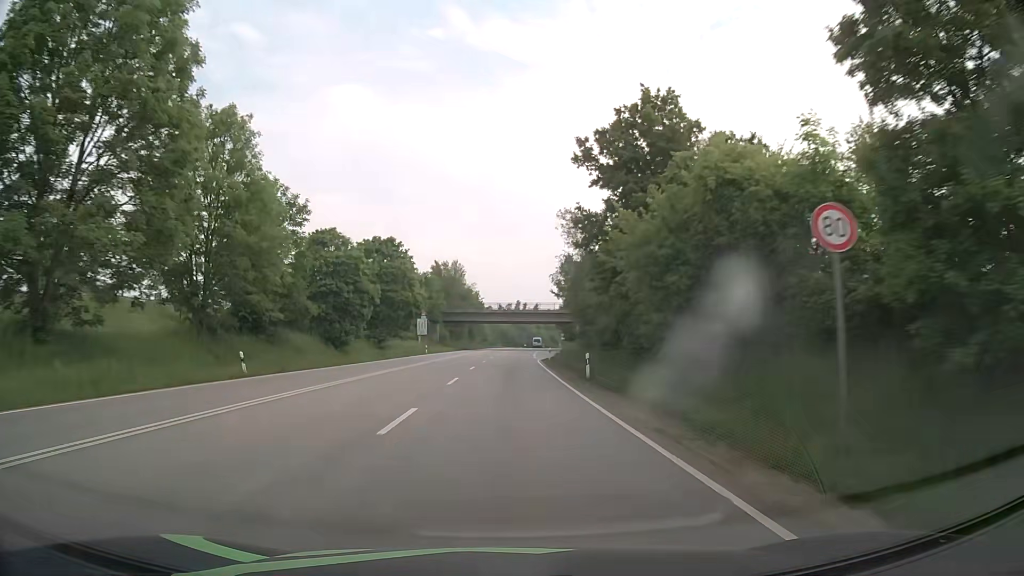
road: primary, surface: asphalt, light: Day
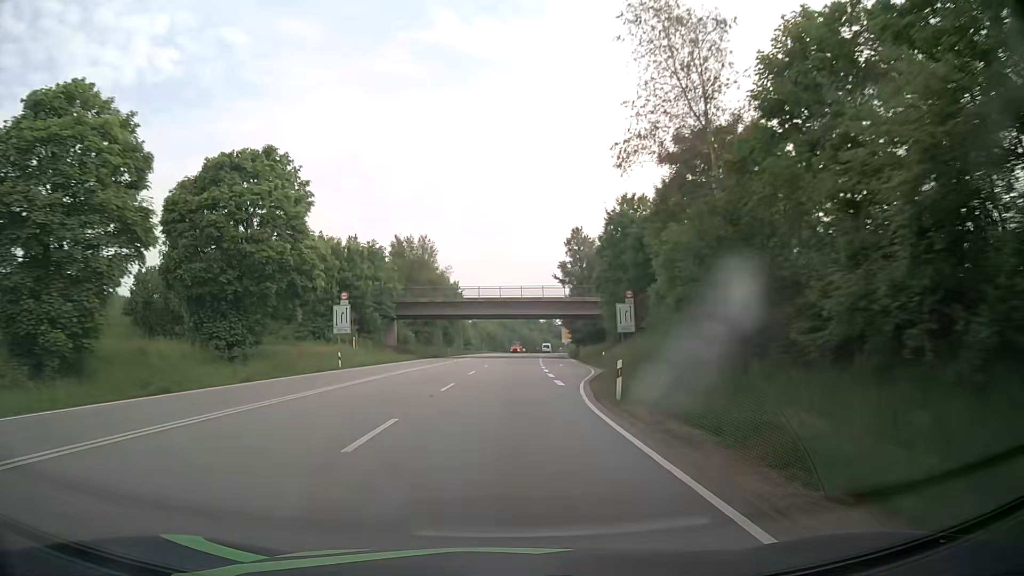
(+0.1, +37.4) m; 0°
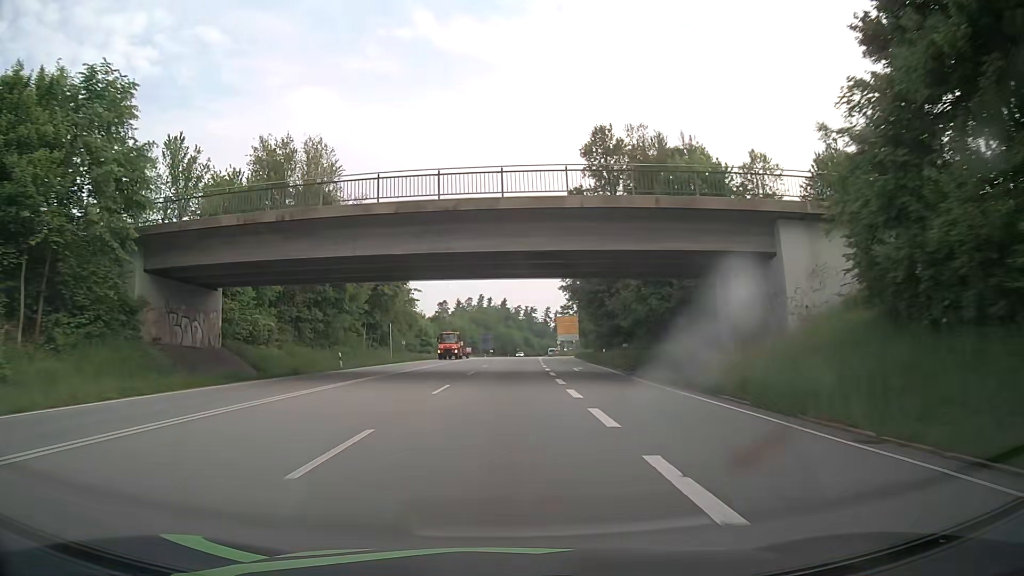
(+1.4, +49.9) m; +3°
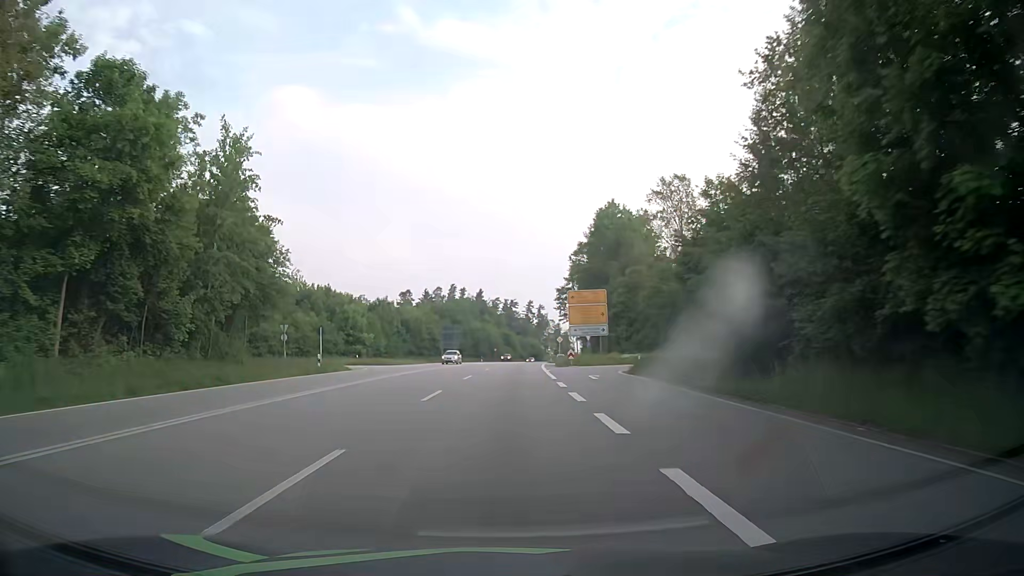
(+0.6, +50.0) m; +2°
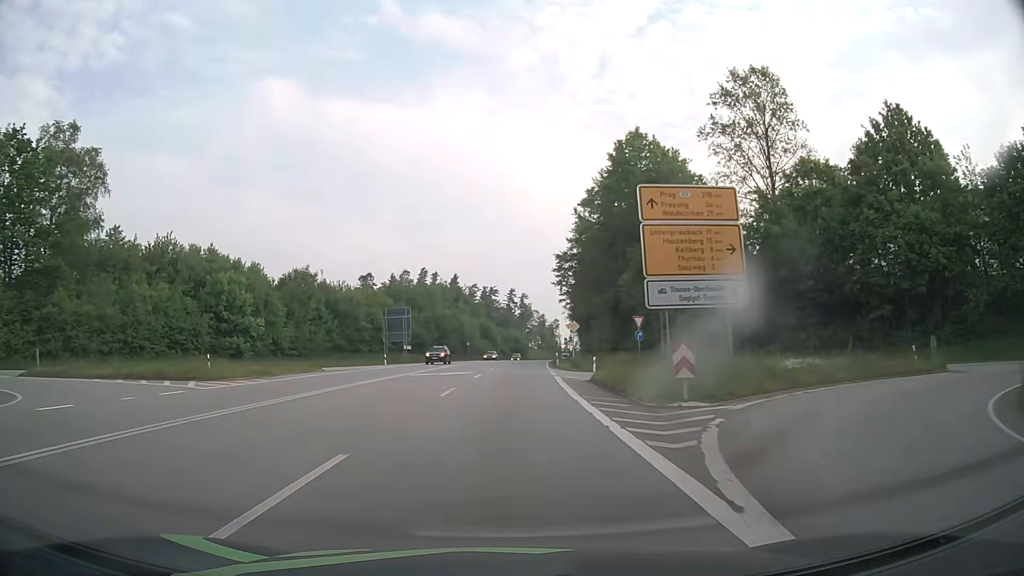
(+0.5, +37.6) m; +2°
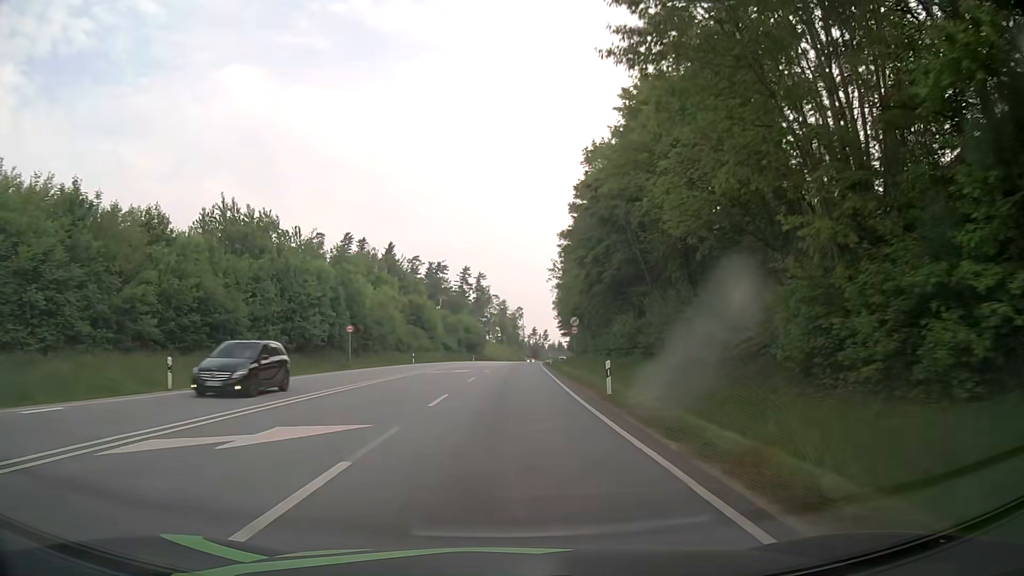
(+1.7, +62.9) m; +4°
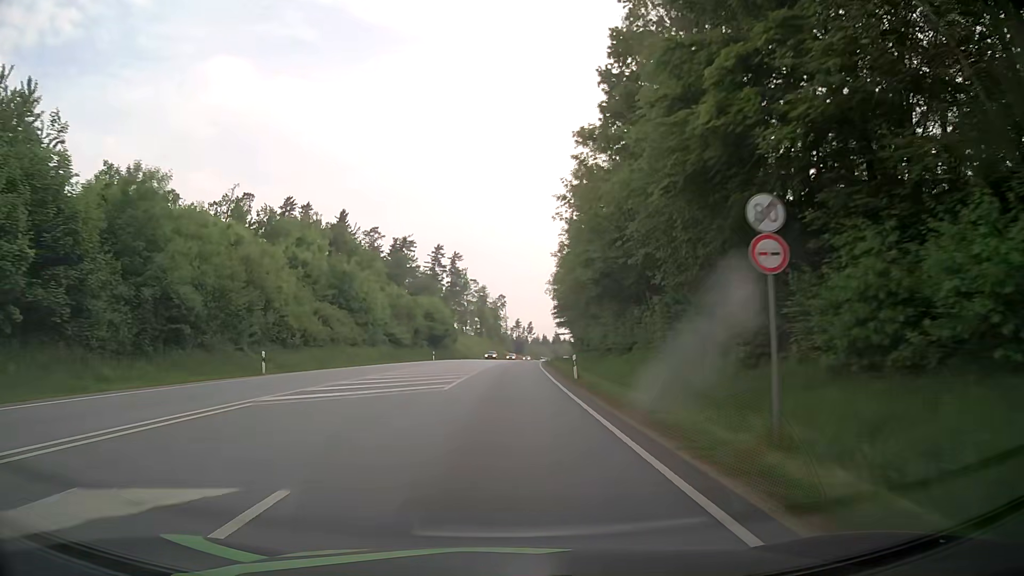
(+0.6, +37.8) m; +1°
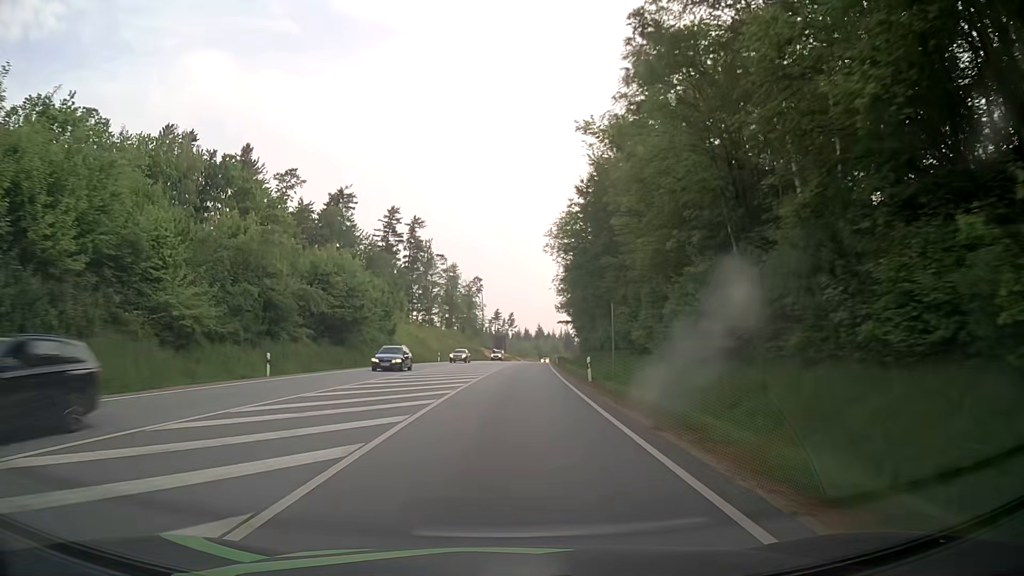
(+0.8, +50.7) m; +1°
(0, +10) (0, +20) (+1, +30) (+1, +40) (+1, +50) (+2, +60) (+3, +70) (+3, +80) (+4, +90) (+5, +100) m
